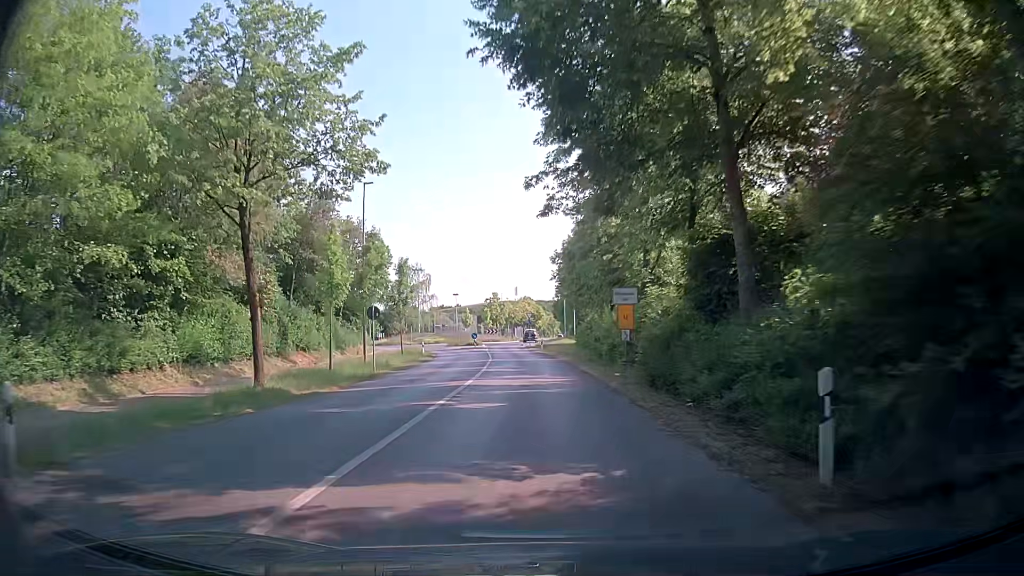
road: tertiary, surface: asphalt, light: Day
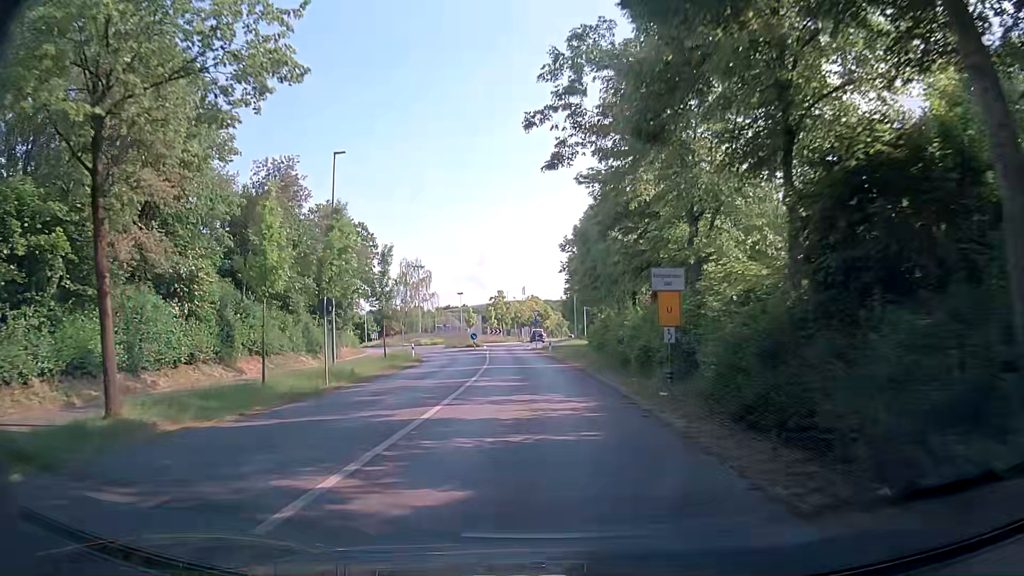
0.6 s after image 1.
(-0.2, +7.4) m; 0°
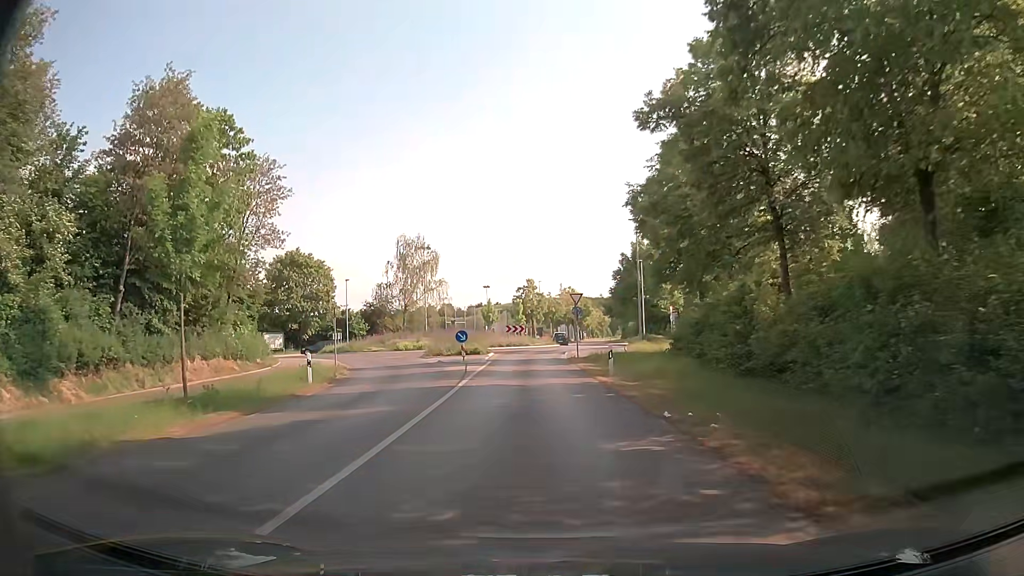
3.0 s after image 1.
(-1.2, +26.7) m; -5°
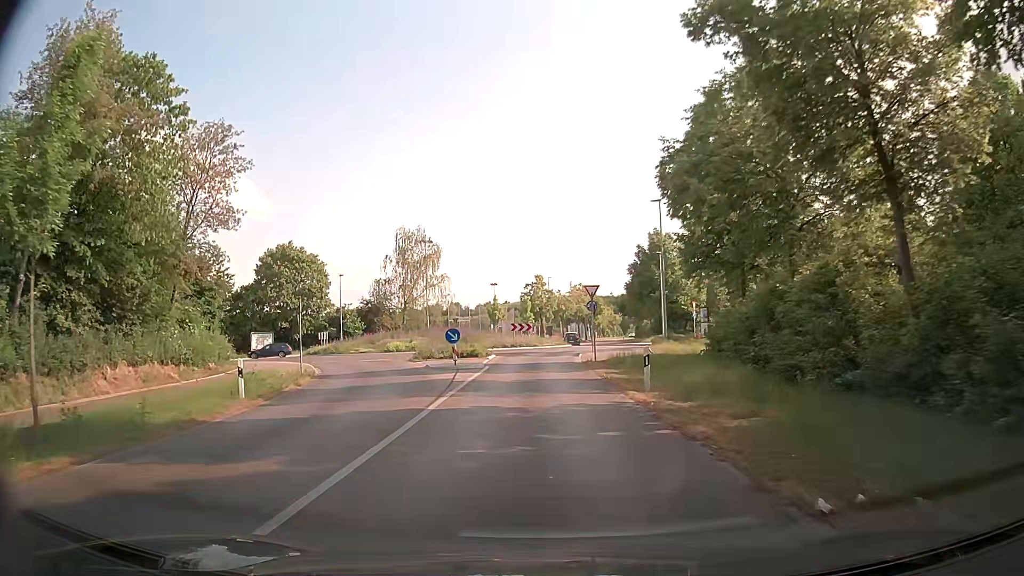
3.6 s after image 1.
(0.0, +5.9) m; -1°
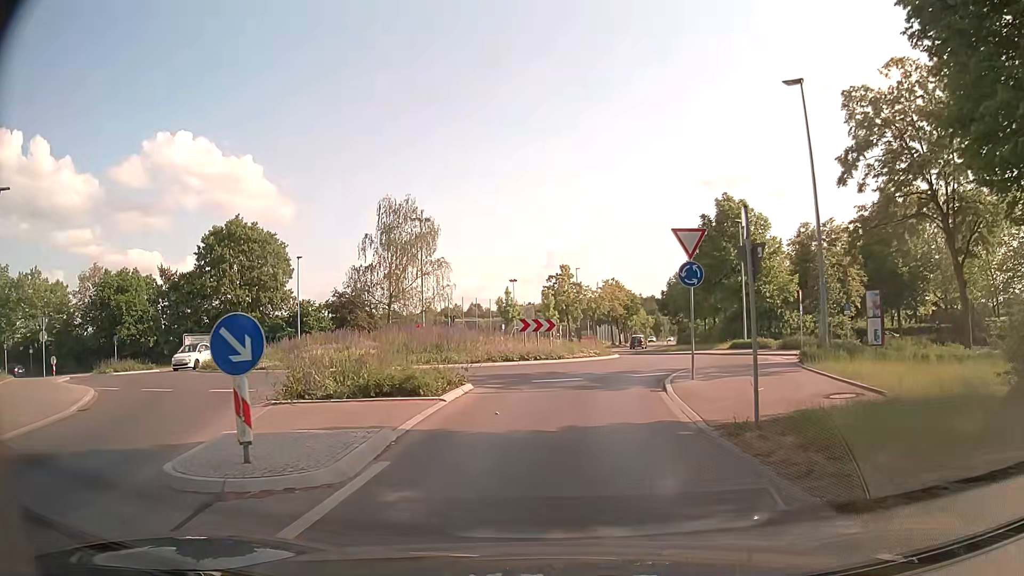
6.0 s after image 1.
(-0.2, +19.1) m; -2°
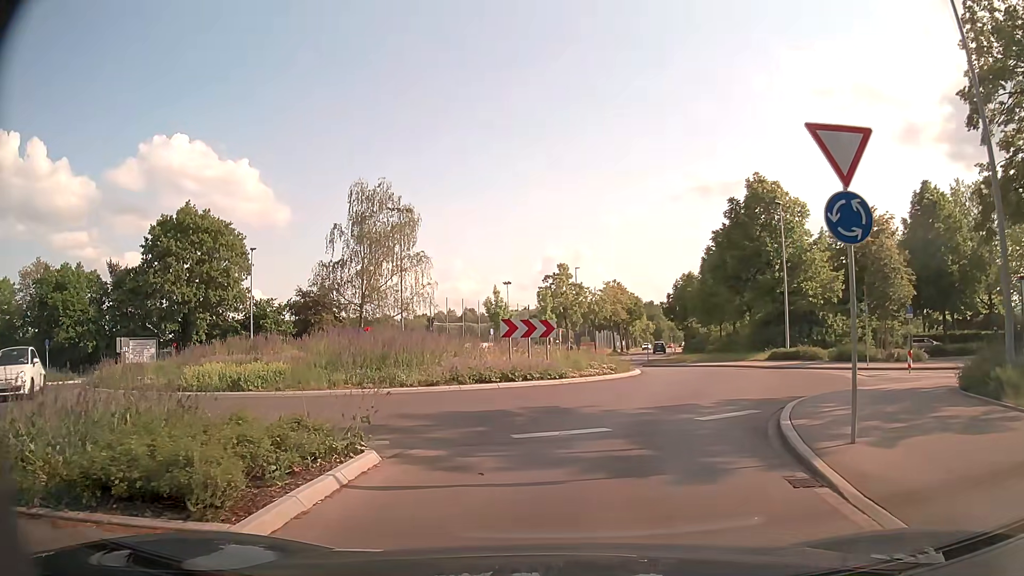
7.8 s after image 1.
(0.0, +8.1) m; 0°
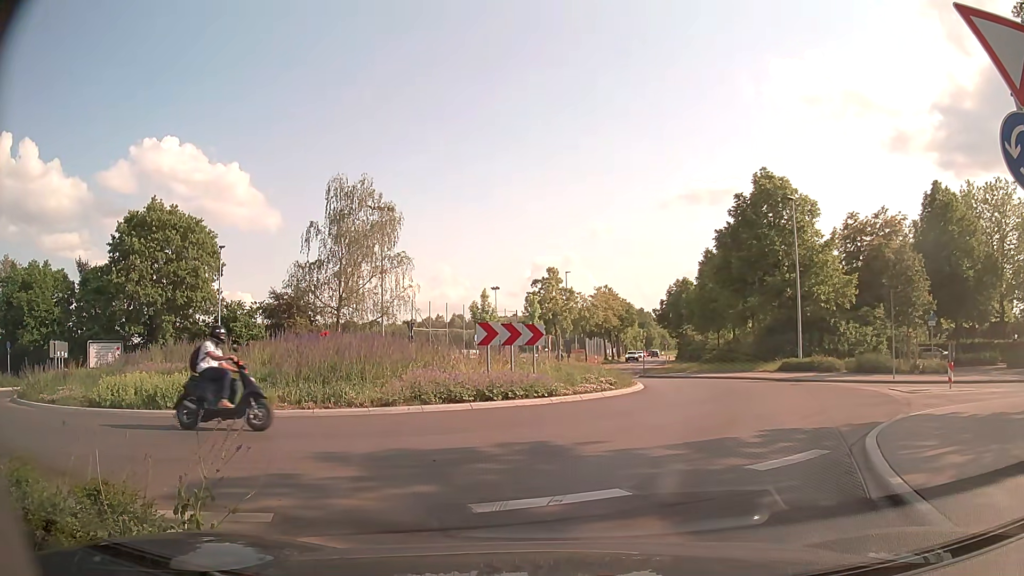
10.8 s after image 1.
(0.0, +3.1) m; 0°
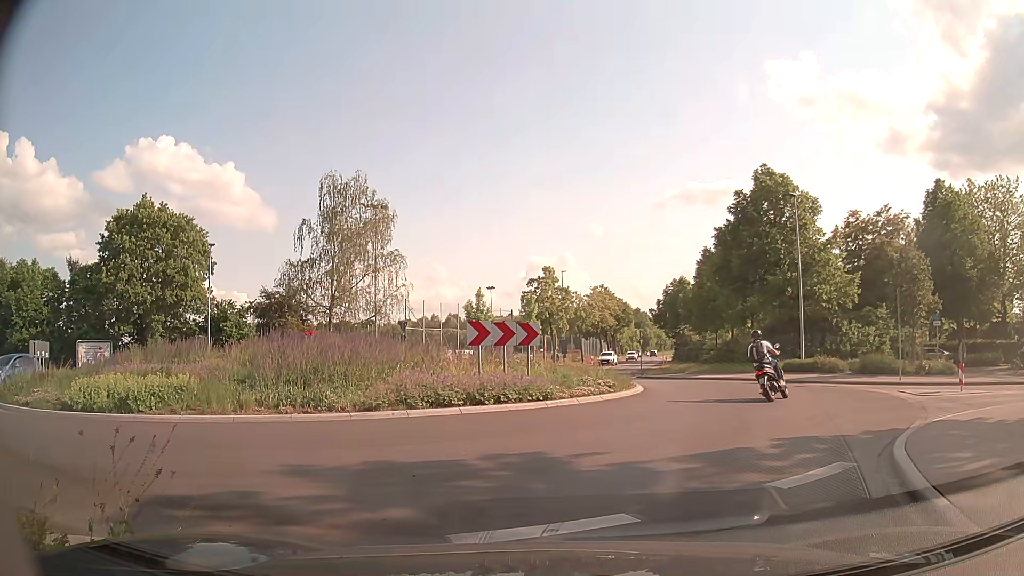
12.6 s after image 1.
(0.0, +0.9) m; 0°
(+2, +10) (+6, +19) (+6, +29) (+4, +38) (+5, +48) (+7, +58) (+10, +68) (+12, +77) (+15, +87) (+17, +97) m
